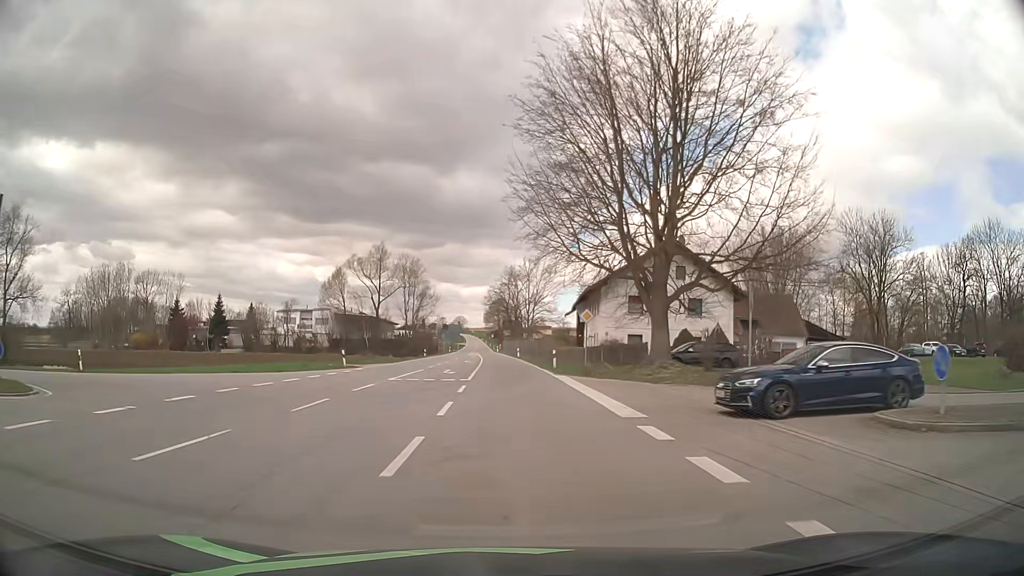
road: secondary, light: Day
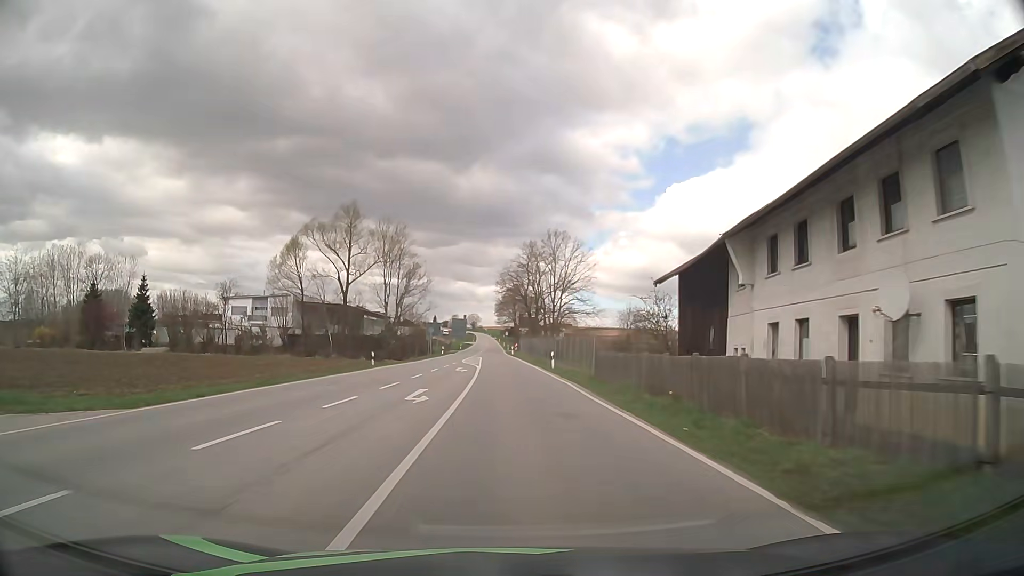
(-0.4, +36.8) m; -1°
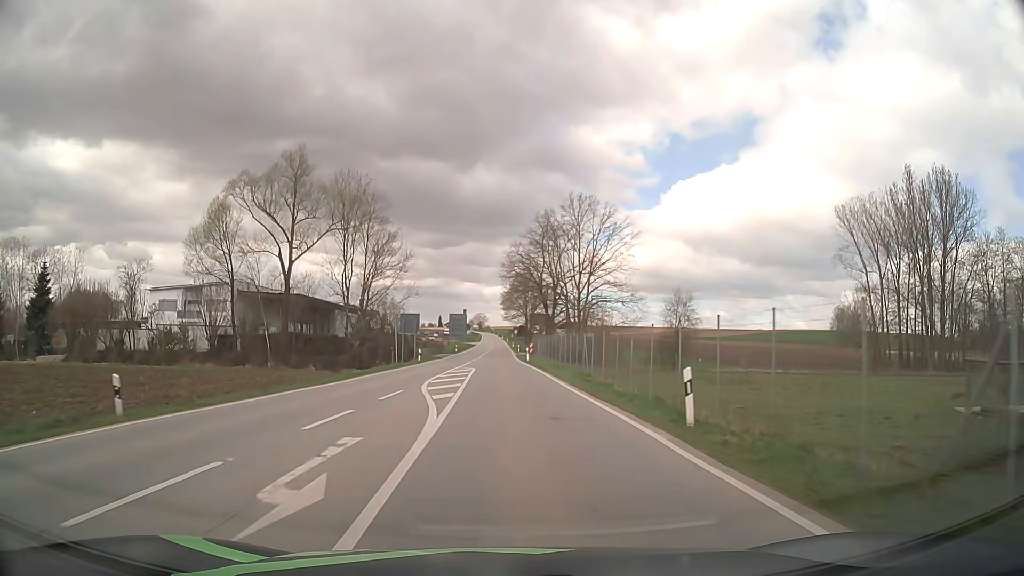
(-0.2, +28.0) m; -1°
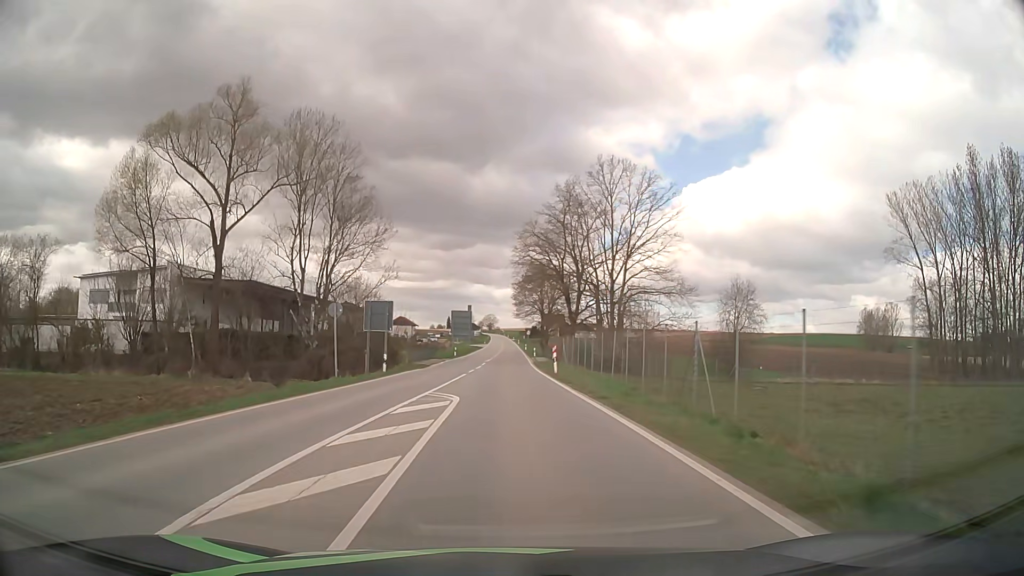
(-0.2, +18.8) m; -1°
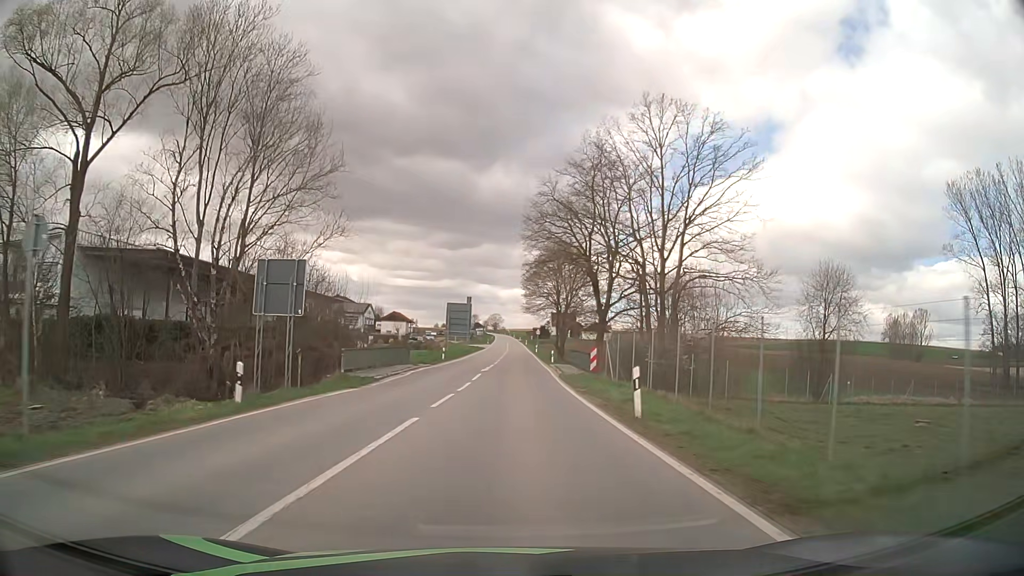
(-0.1, +18.9) m; 0°
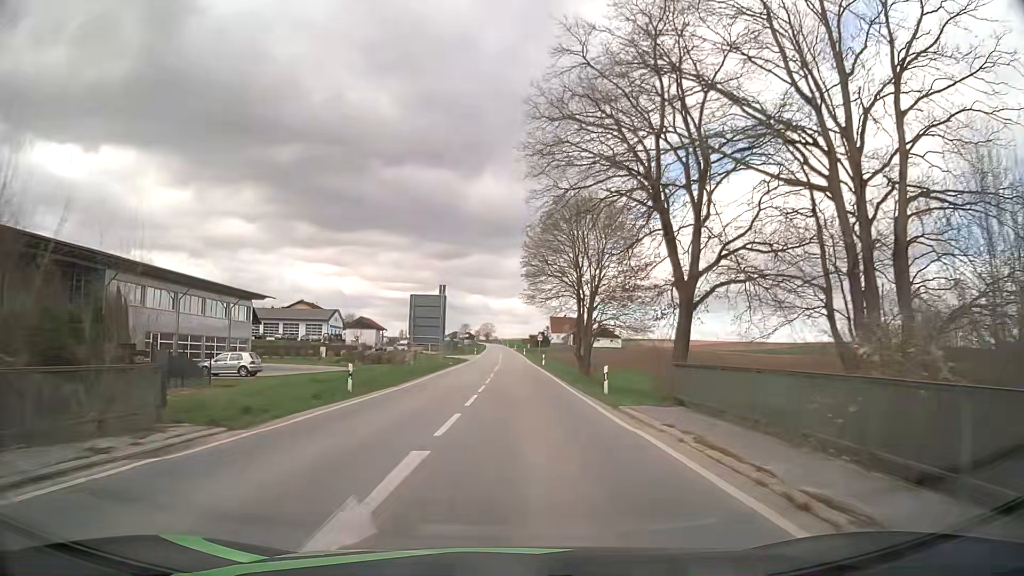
(+0.1, +29.1) m; +1°
(0, +10) (0, +20) (0, +30) (0, +40) (0, +50) (0, +60) (0, +70) (0, +80) (0, +90) (0, +100) m
